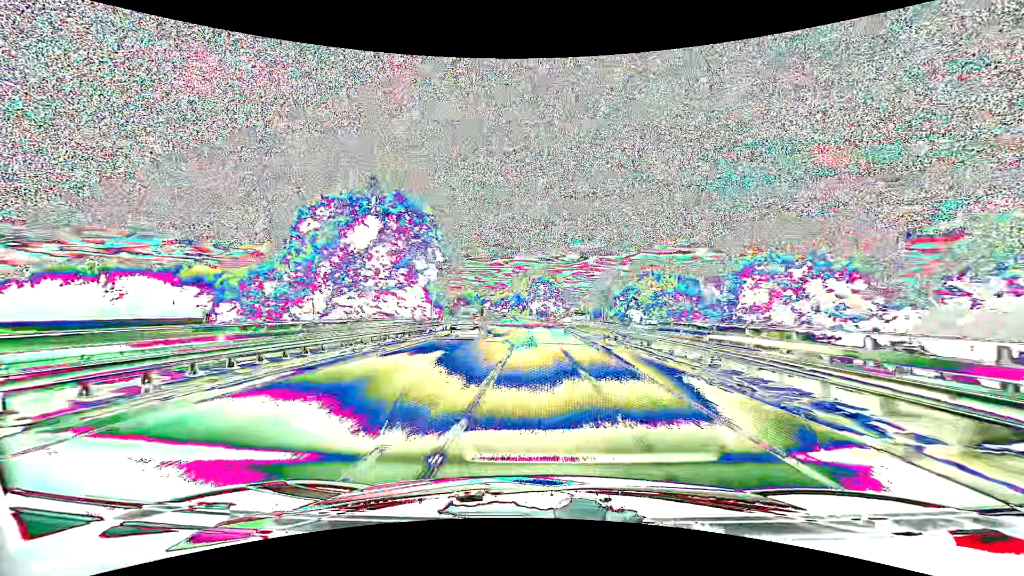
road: primary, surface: asphalt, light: Day
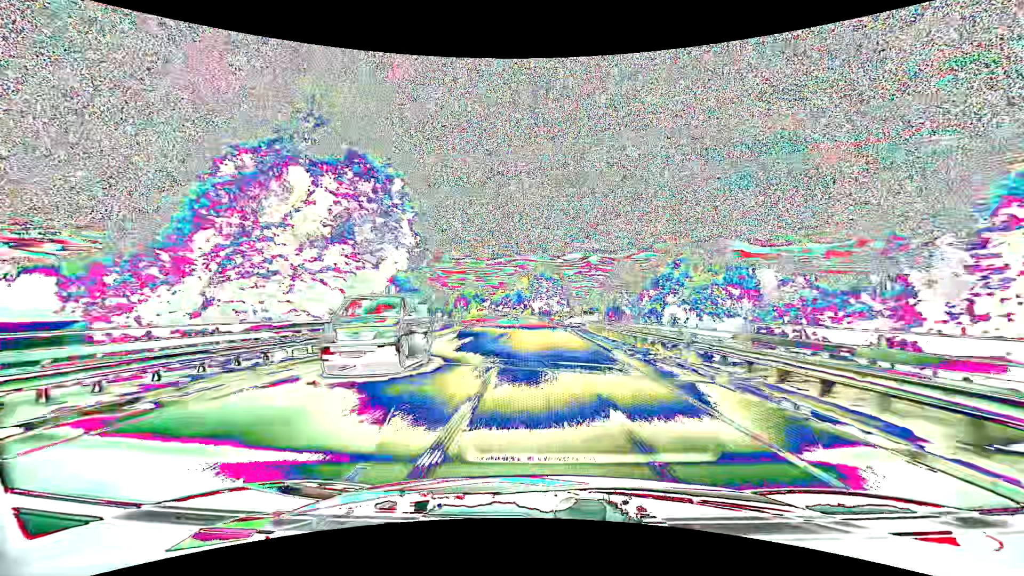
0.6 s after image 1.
(0.0, +11.9) m; 0°
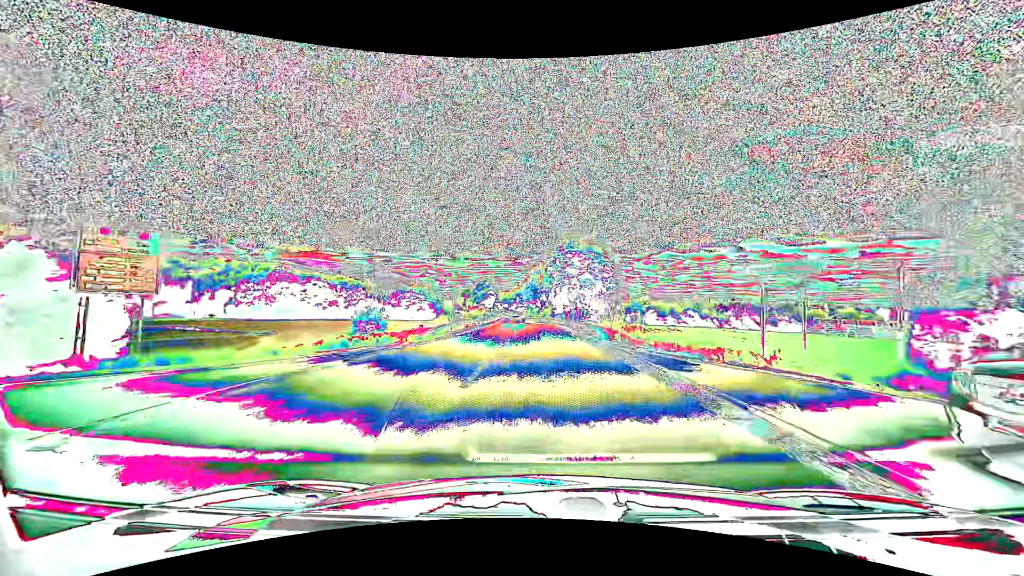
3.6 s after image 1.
(-0.9, +58.8) m; -2°
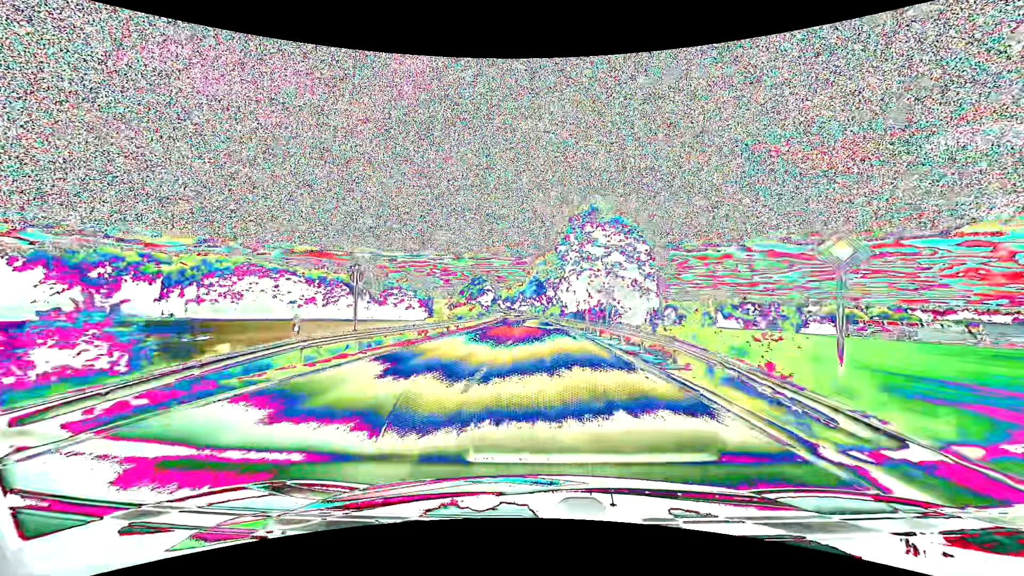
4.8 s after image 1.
(-0.1, +23.3) m; 0°
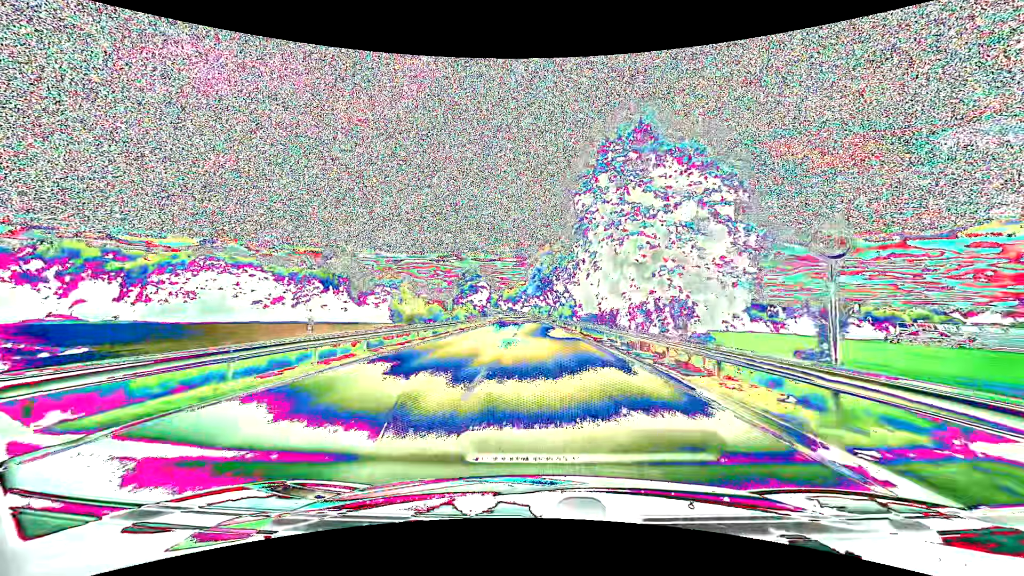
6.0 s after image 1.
(-0.1, +23.2) m; -1°
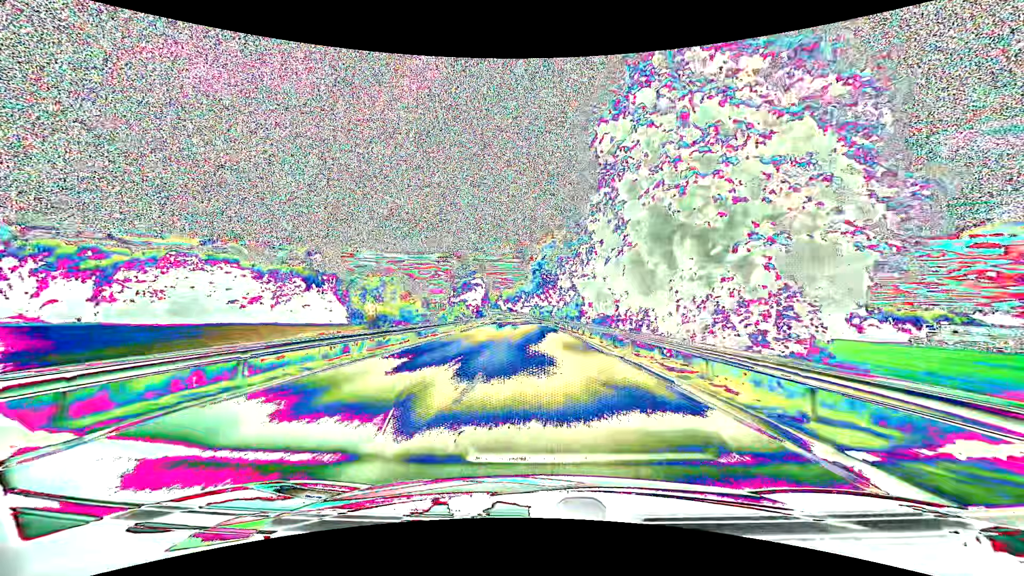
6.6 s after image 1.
(0.0, +11.6) m; 0°
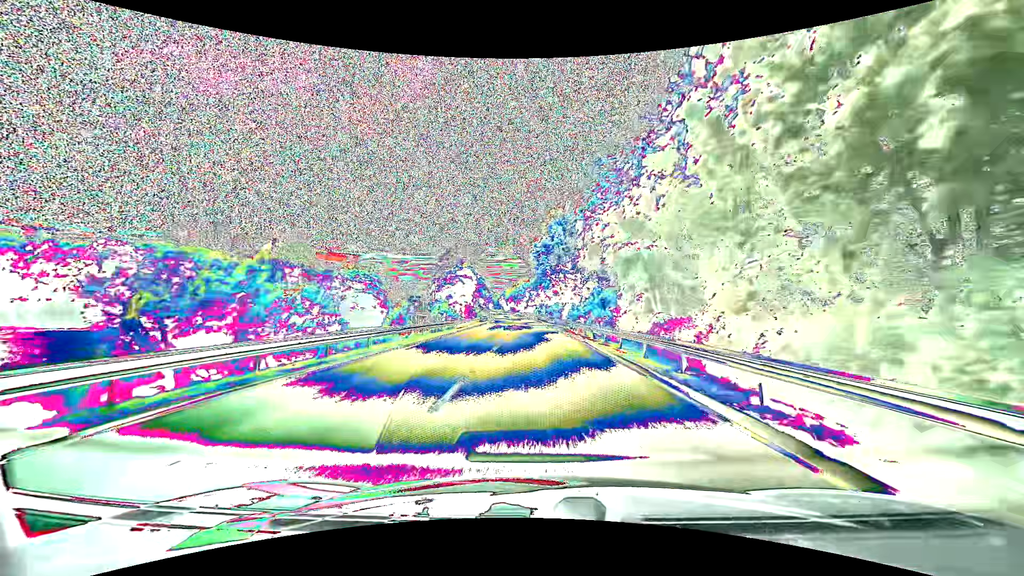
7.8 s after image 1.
(-0.1, +23.2) m; -1°
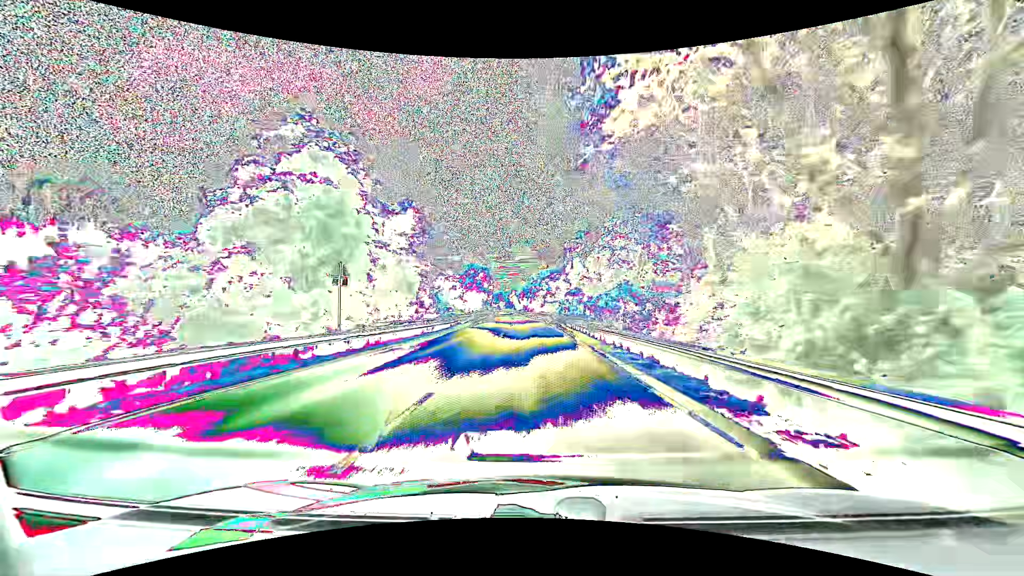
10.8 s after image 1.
(-0.9, +58.8) m; -2°
(0, +10) (0, +20) (0, +30) (-1, +40) (-1, +50) (-1, +60) (-2, +70) (-2, +80) (-3, +90) (-3, +100) m
